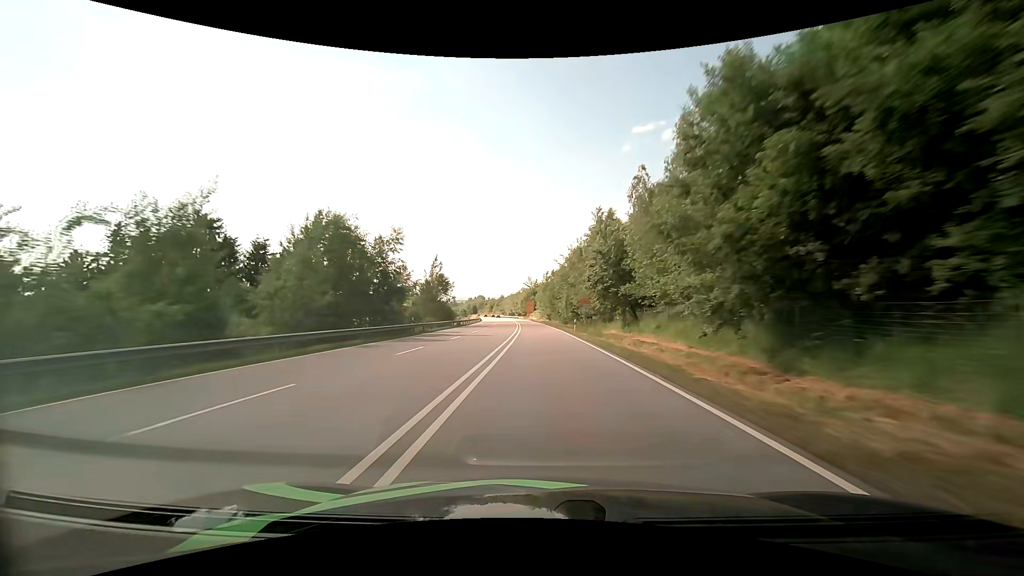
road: primary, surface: asphalt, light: Day
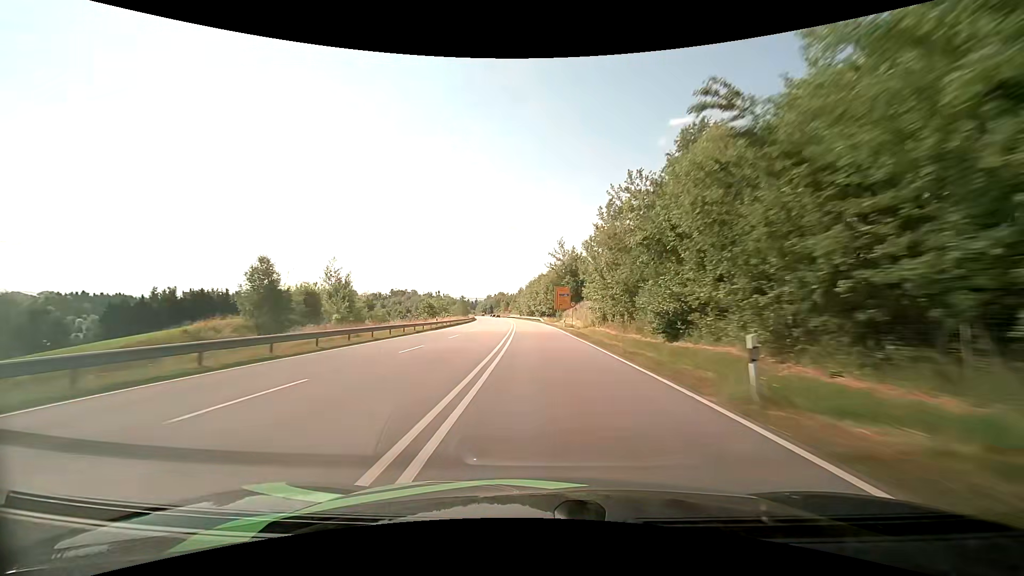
(-2.1, +83.1) m; -3°
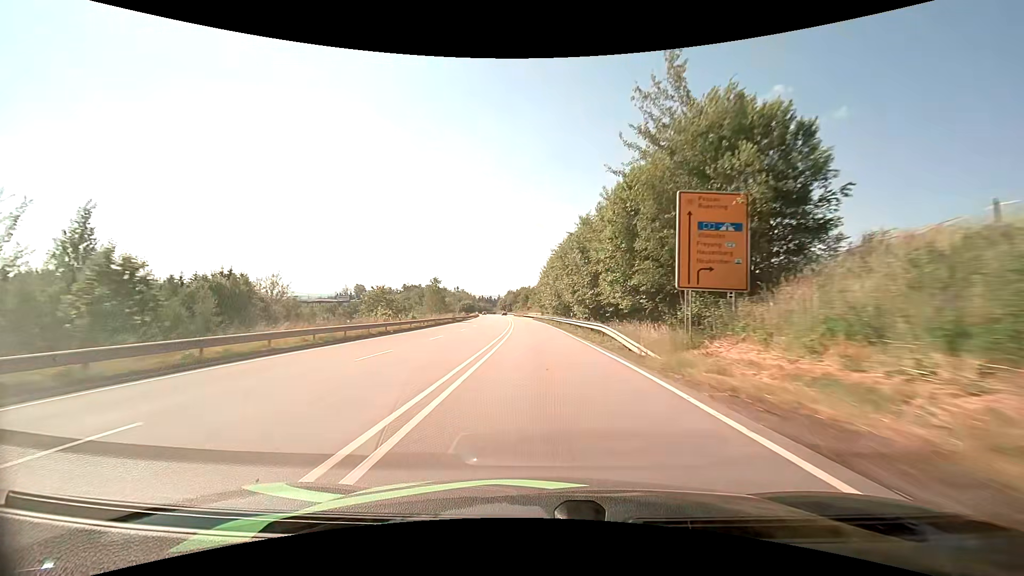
(-1.7, +63.8) m; -3°
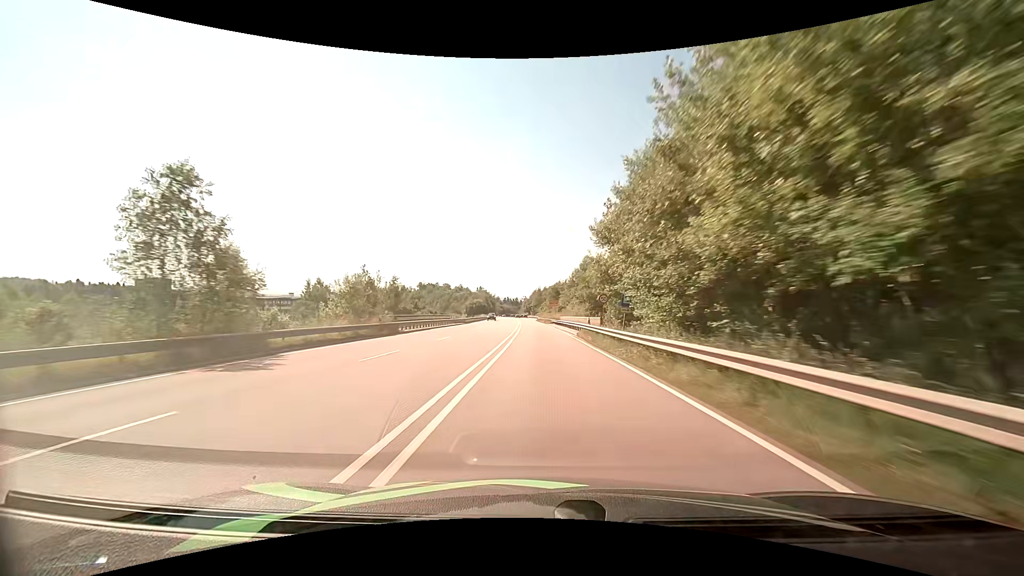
(-1.6, +59.6) m; -3°
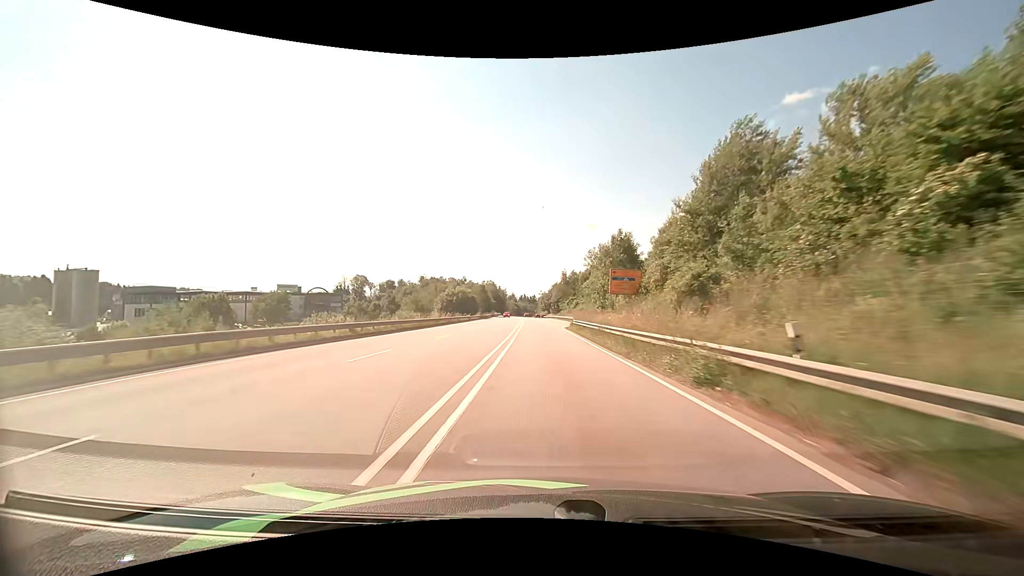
(-1.7, +73.2) m; -3°
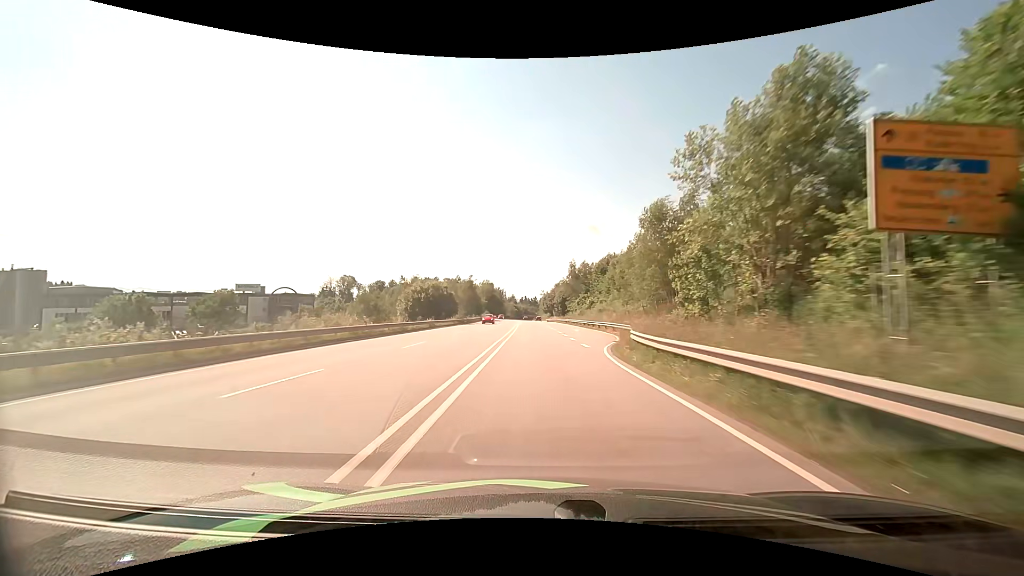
(0.0, +29.0) m; 0°
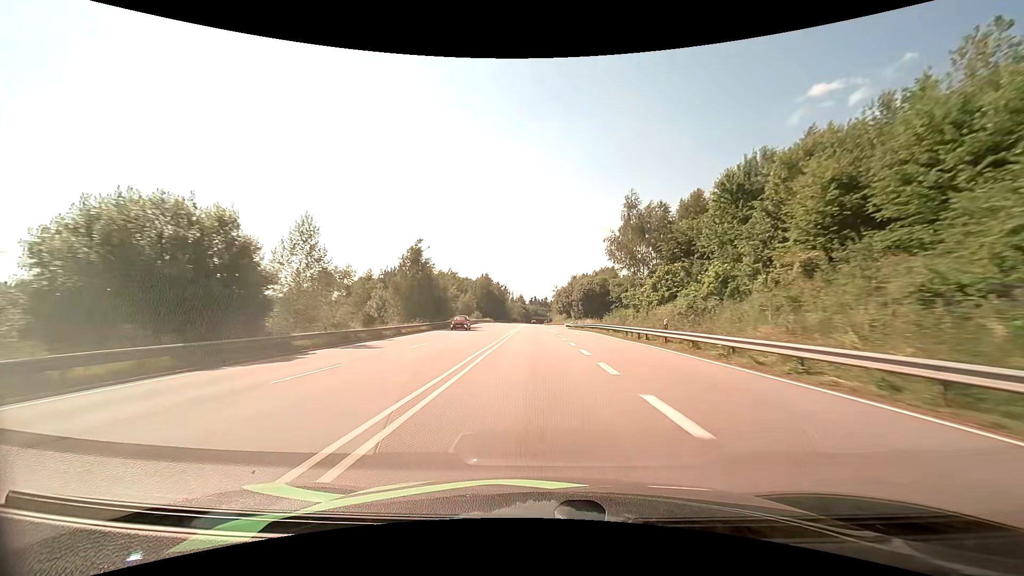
(-0.6, +57.2) m; -1°
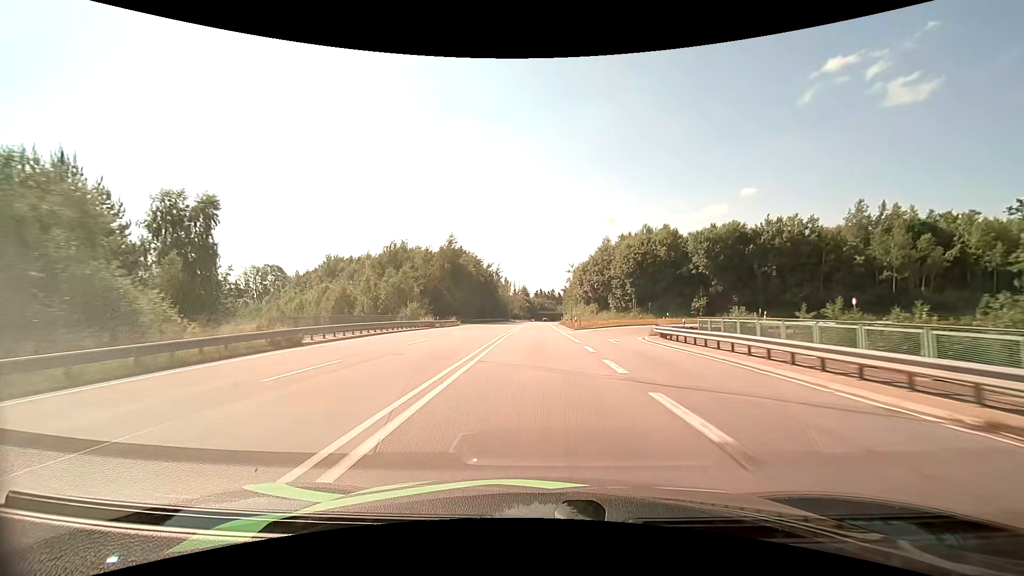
(-0.9, +72.5) m; -1°
(0, +10) (0, +20) (0, +30) (0, +40) (0, +50) (0, +60) (0, +70) (0, +80) (0, +90) (0, +100) m
